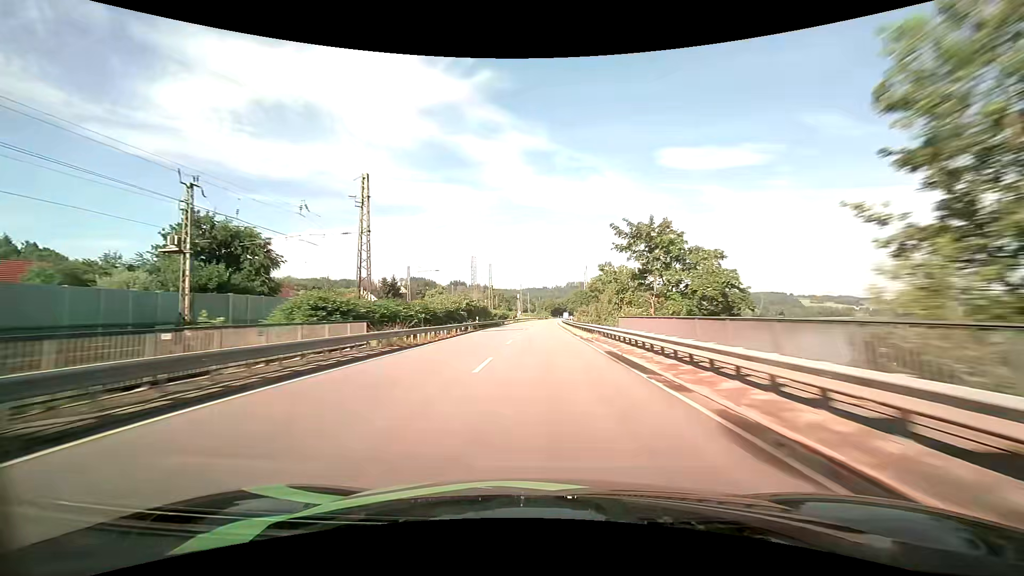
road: primary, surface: asphalt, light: Day
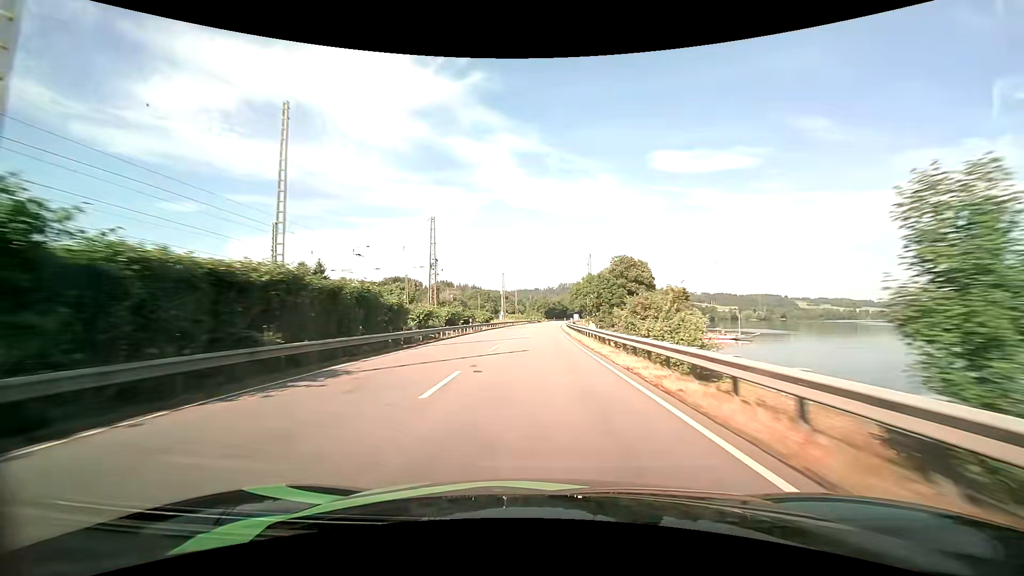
(+0.4, +51.7) m; +1°
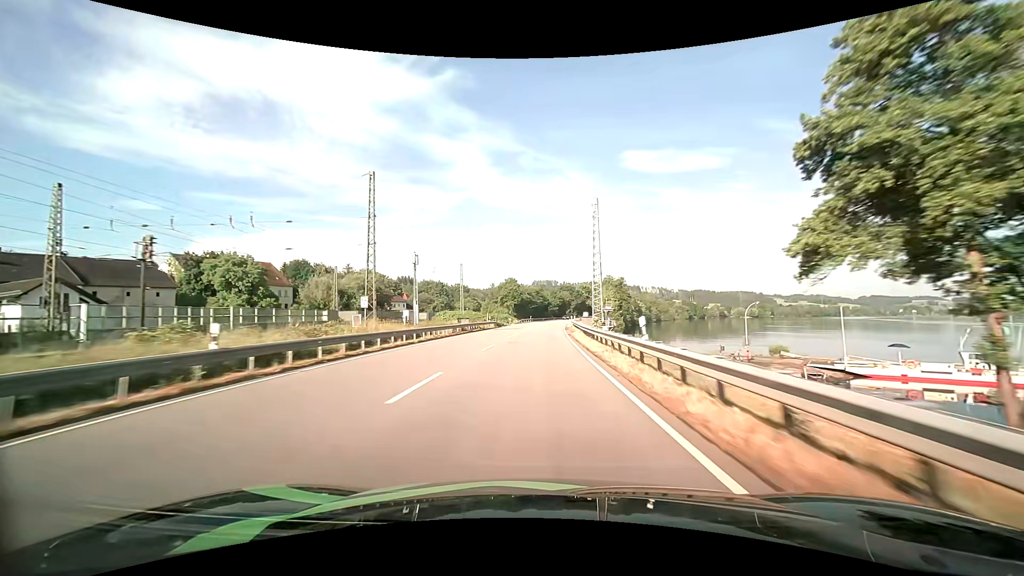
(+2.1, +84.7) m; +3°
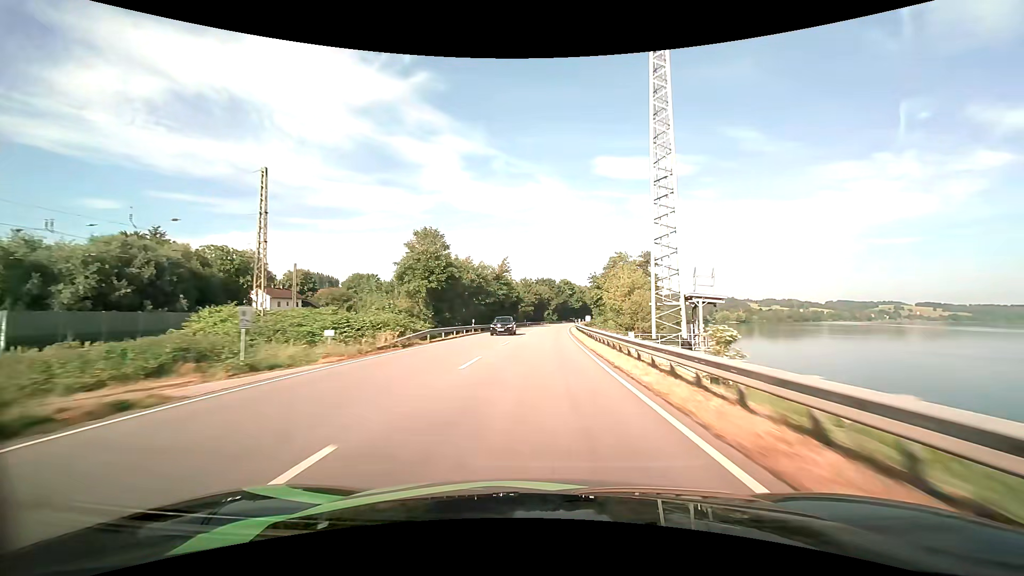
(+1.6, +66.6) m; +3°
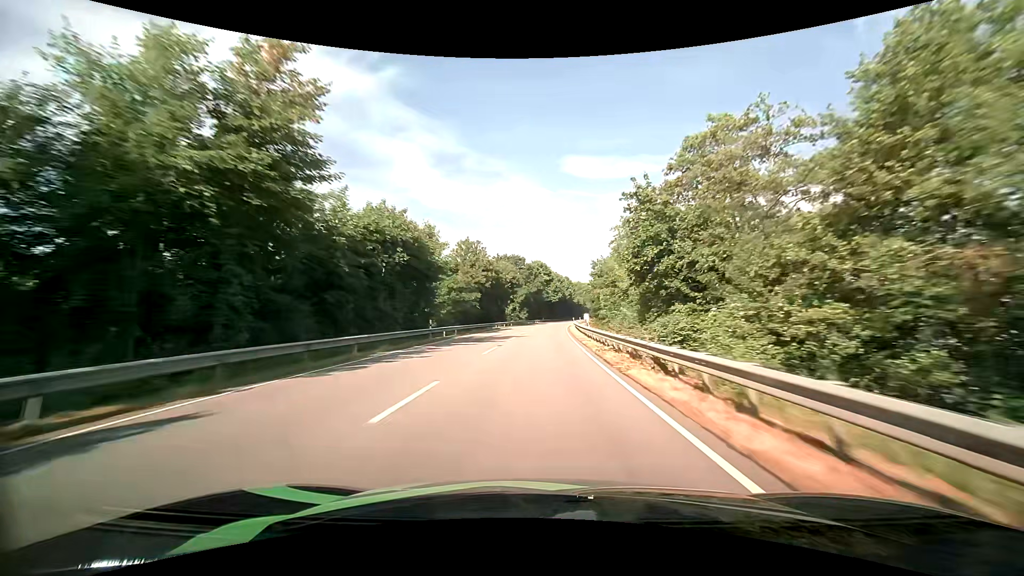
(+2.3, +66.8) m; +4°
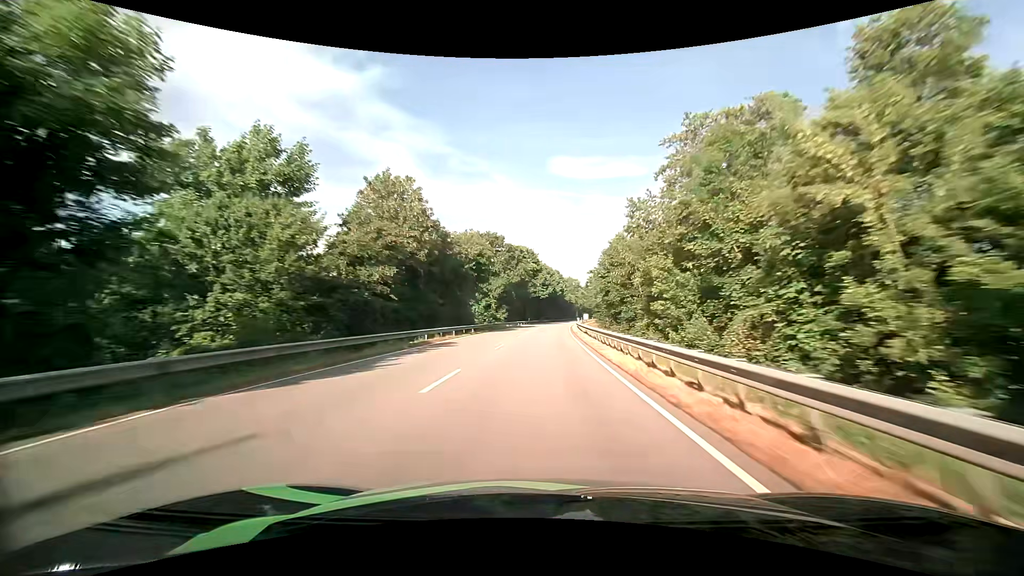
(+0.5, +33.7) m; +2°
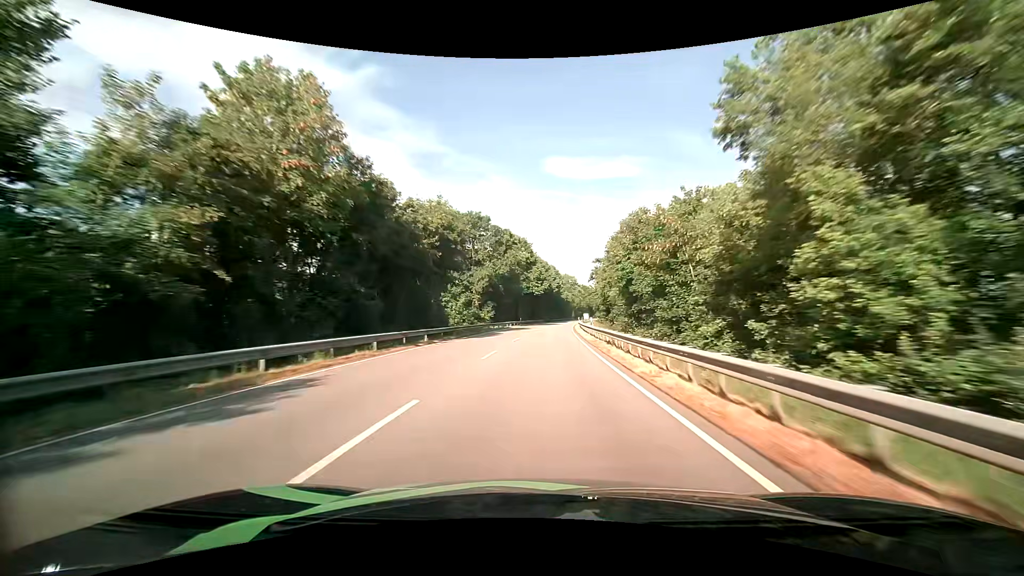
(+0.1, +16.9) m; +1°
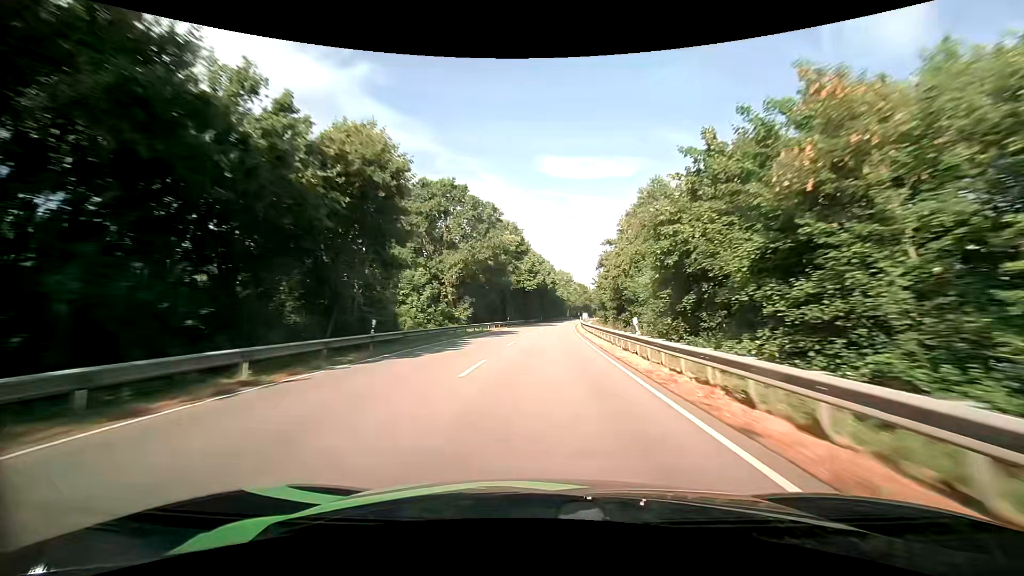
(+0.1, +16.9) m; +1°
(0, +10) (0, +20) (0, +30) (+1, +40) (+1, +50) (+2, +60) (+3, +70) (+3, +80) (+4, +90) (+5, +100) m
